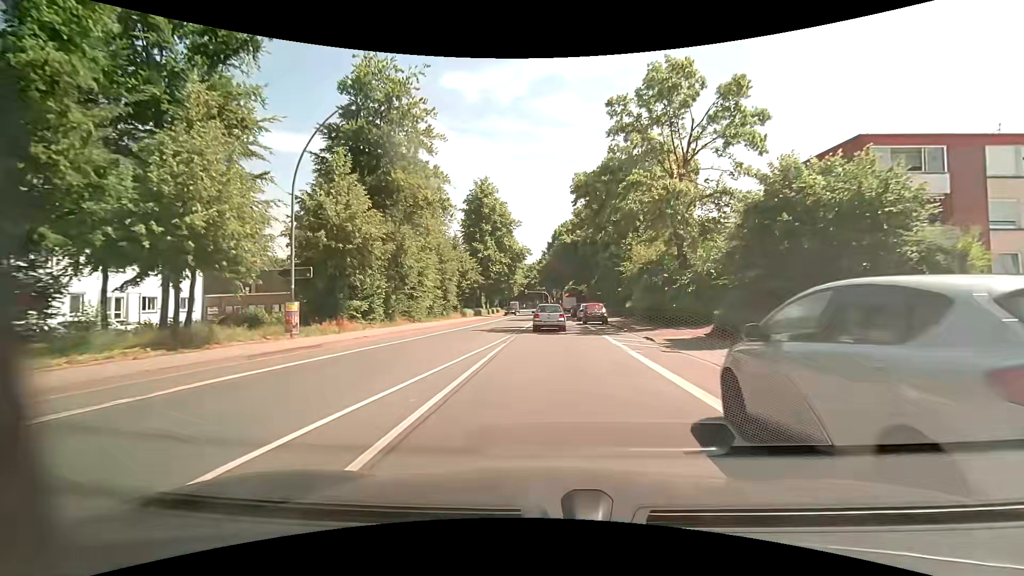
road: primary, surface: asphalt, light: Day
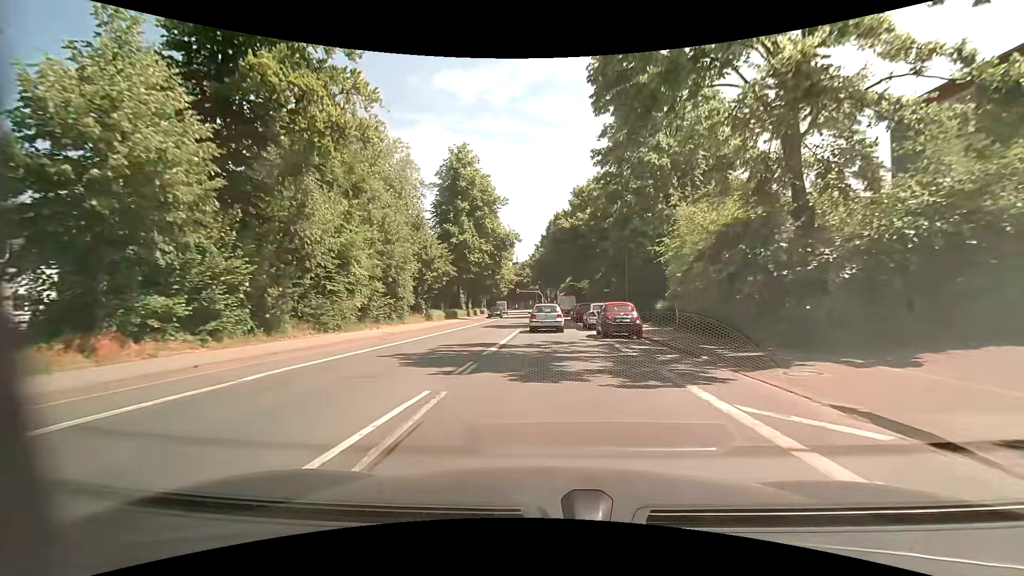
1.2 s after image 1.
(+0.2, +14.2) m; +1°
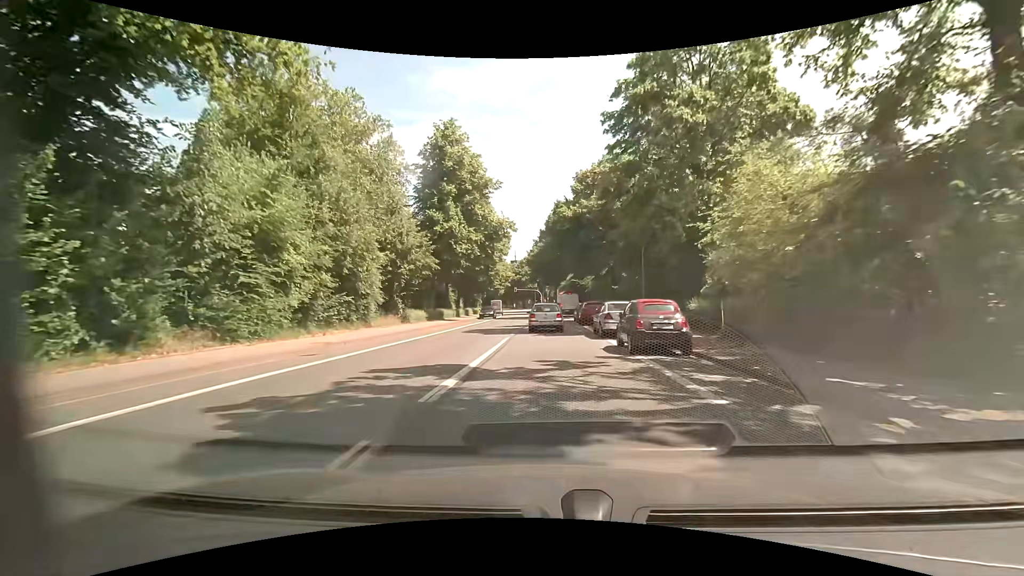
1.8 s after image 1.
(0.0, +6.9) m; 0°
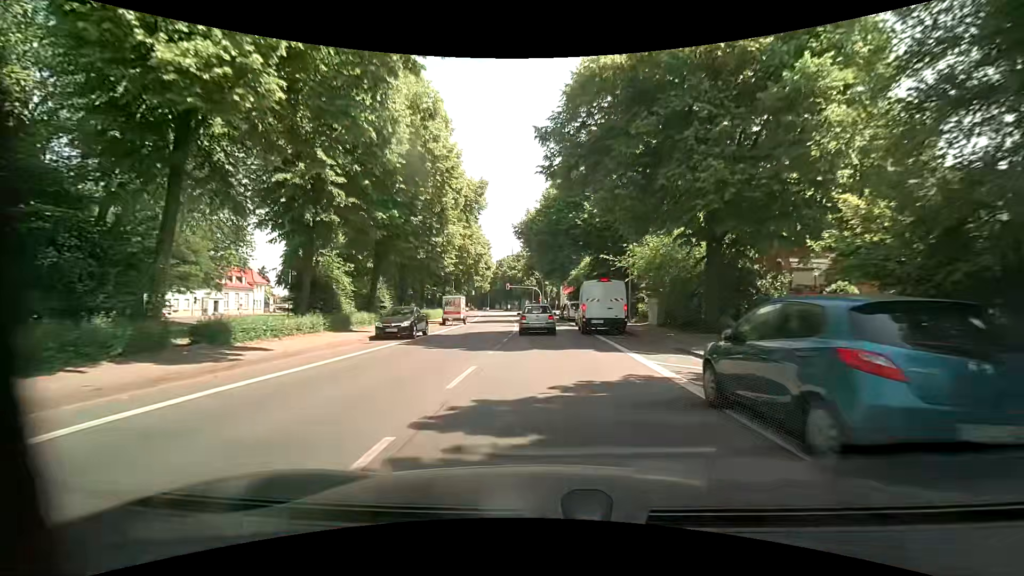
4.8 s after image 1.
(+0.1, +32.5) m; -1°
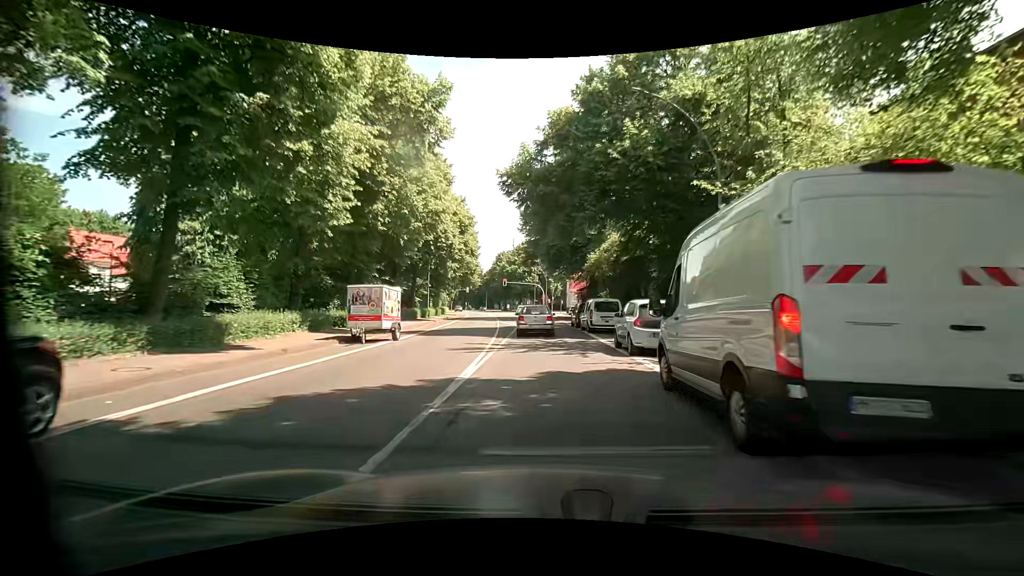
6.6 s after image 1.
(+0.1, +18.5) m; 0°
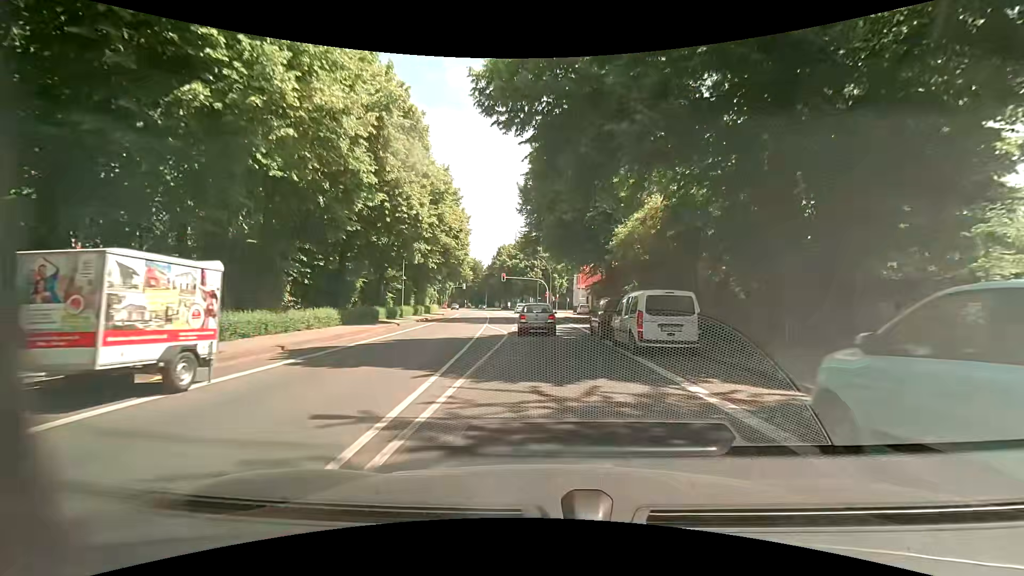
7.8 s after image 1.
(0.0, +12.0) m; 0°
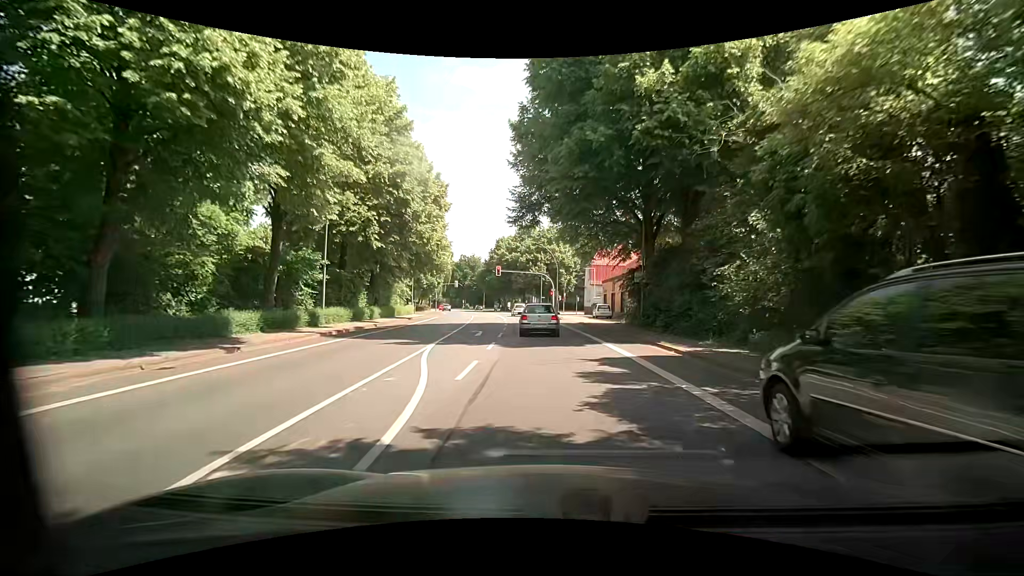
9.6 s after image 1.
(-0.4, +17.5) m; -1°
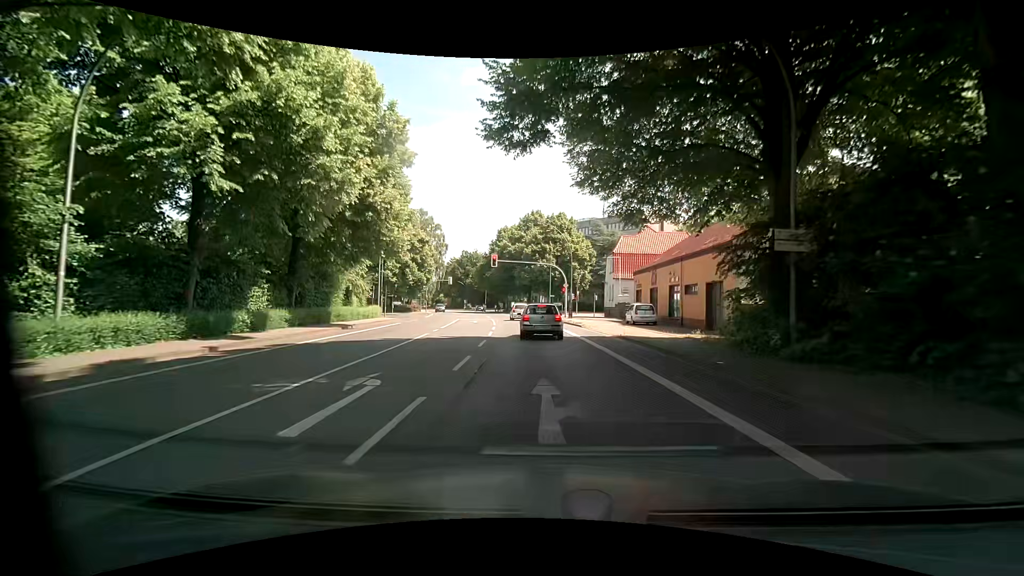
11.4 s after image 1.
(-0.1, +16.6) m; +1°
(0, +10) (-1, +20) (-2, +30) (-3, +40) (-4, +50) (-6, +60) (-8, +69) (-10, +79) (-13, +89) (-15, +99) m
